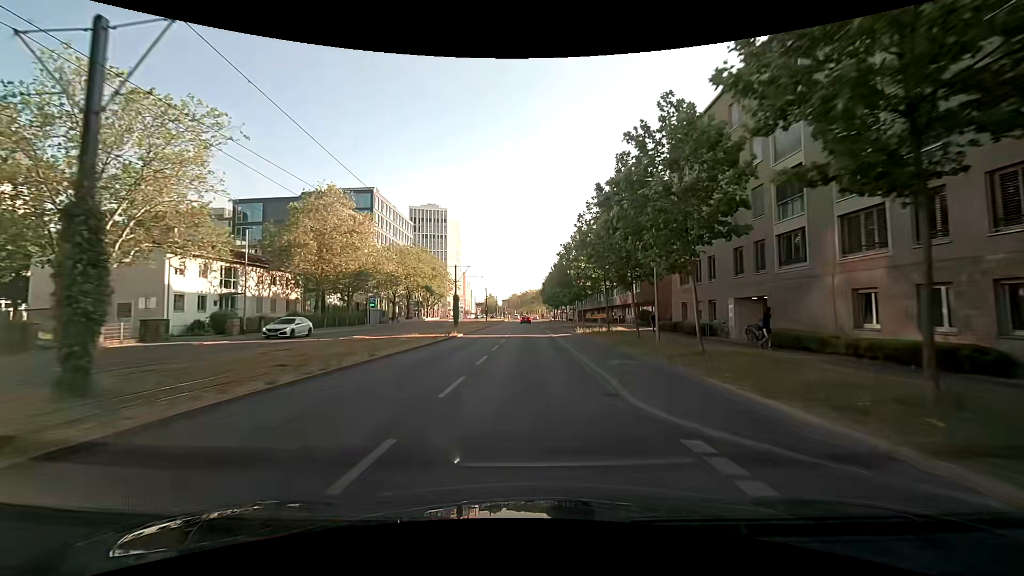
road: secondary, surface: asphalt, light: Day
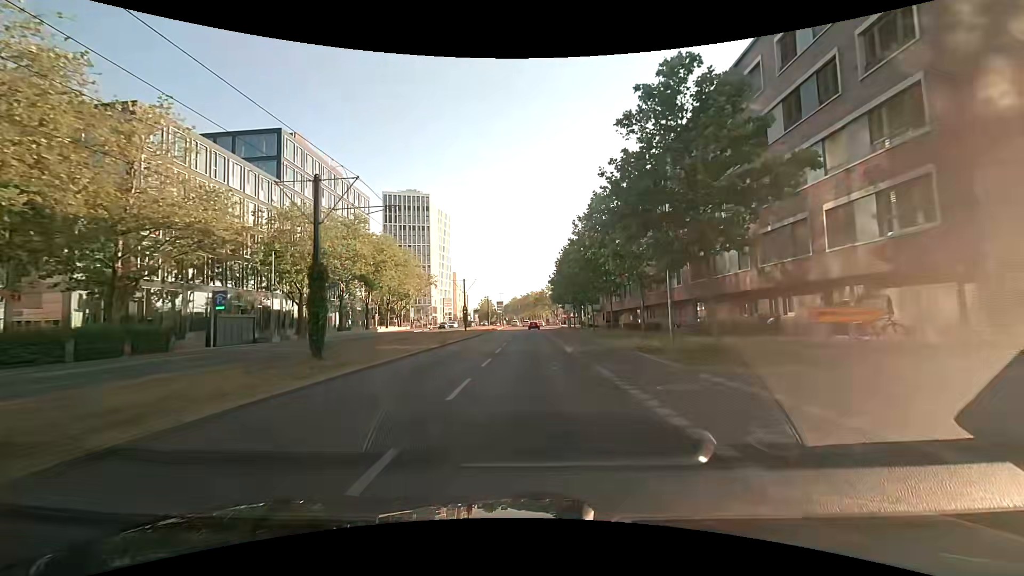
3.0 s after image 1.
(+0.2, +37.8) m; 0°
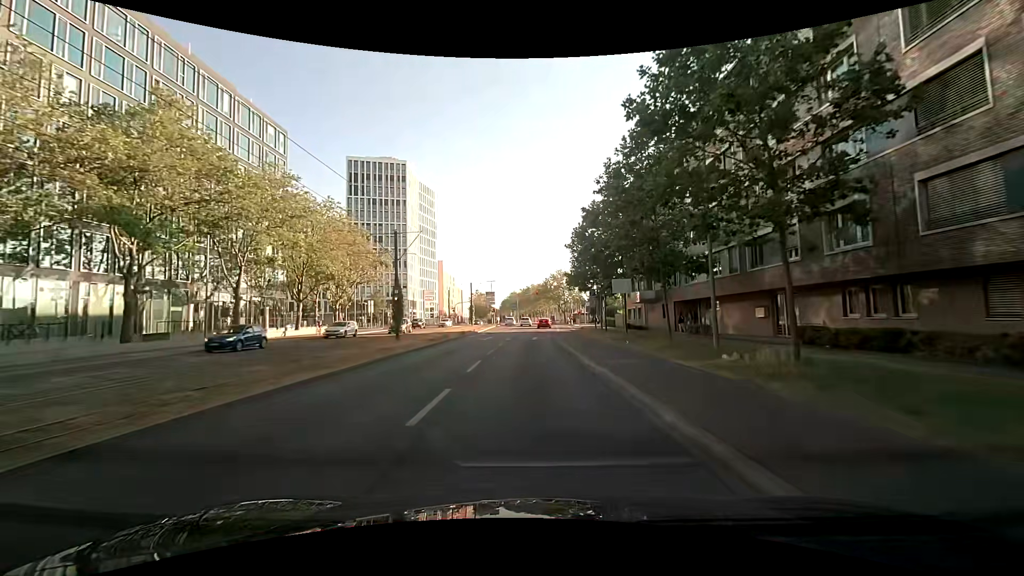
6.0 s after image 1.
(+0.1, +34.4) m; 0°
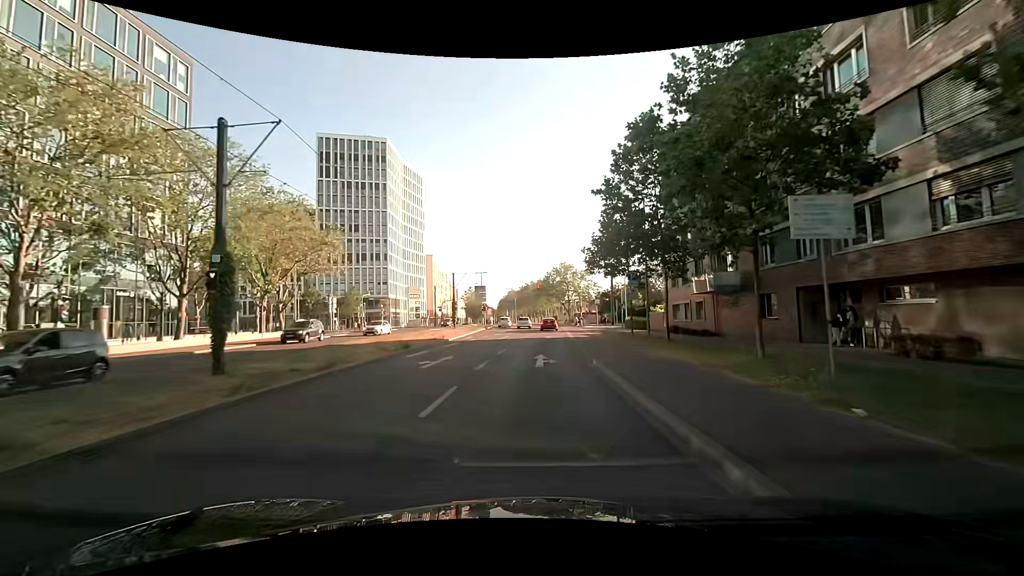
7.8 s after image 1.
(+0.2, +18.2) m; +1°
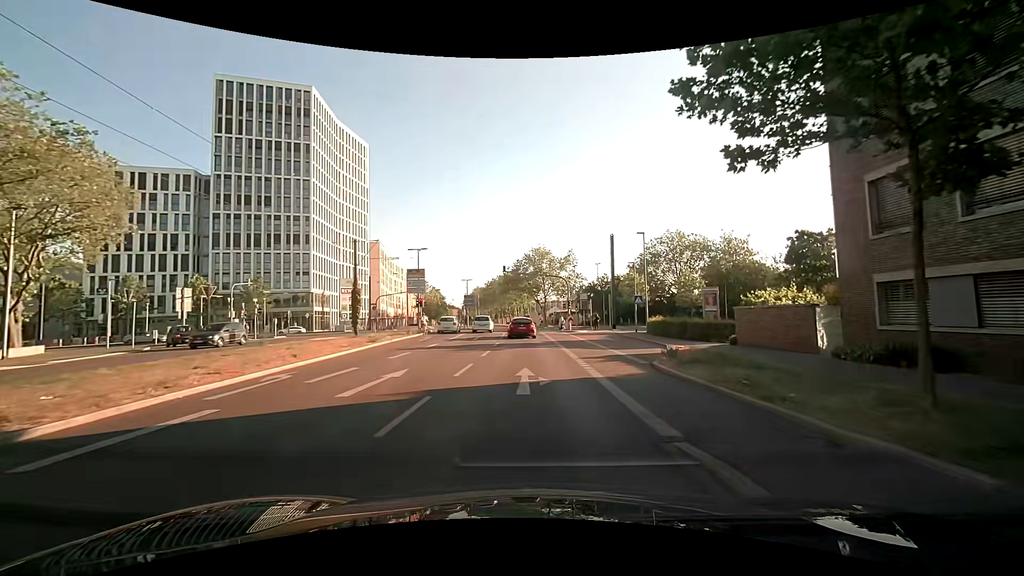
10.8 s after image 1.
(+0.7, +26.2) m; +3°
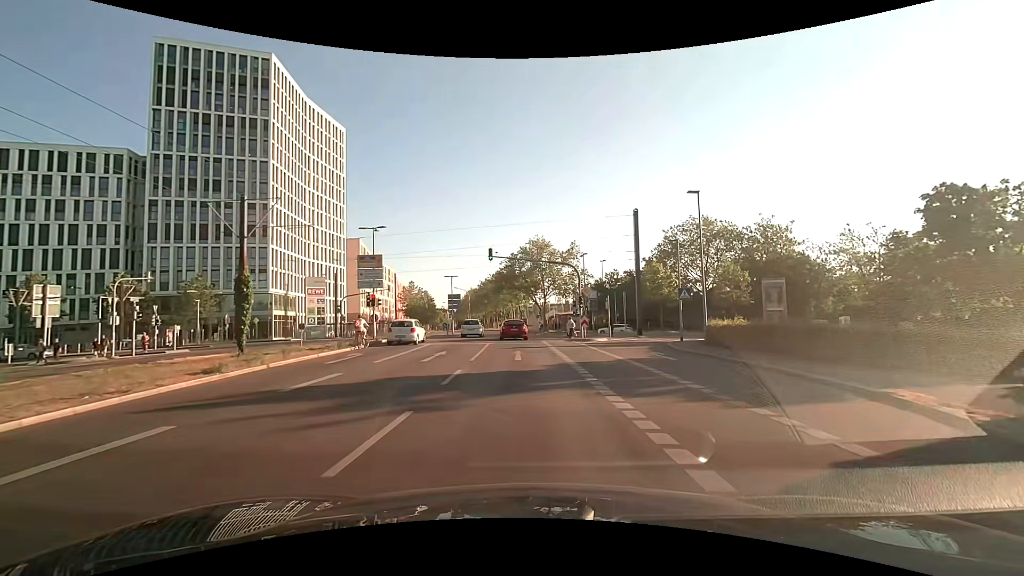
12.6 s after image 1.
(+0.1, +14.0) m; +1°
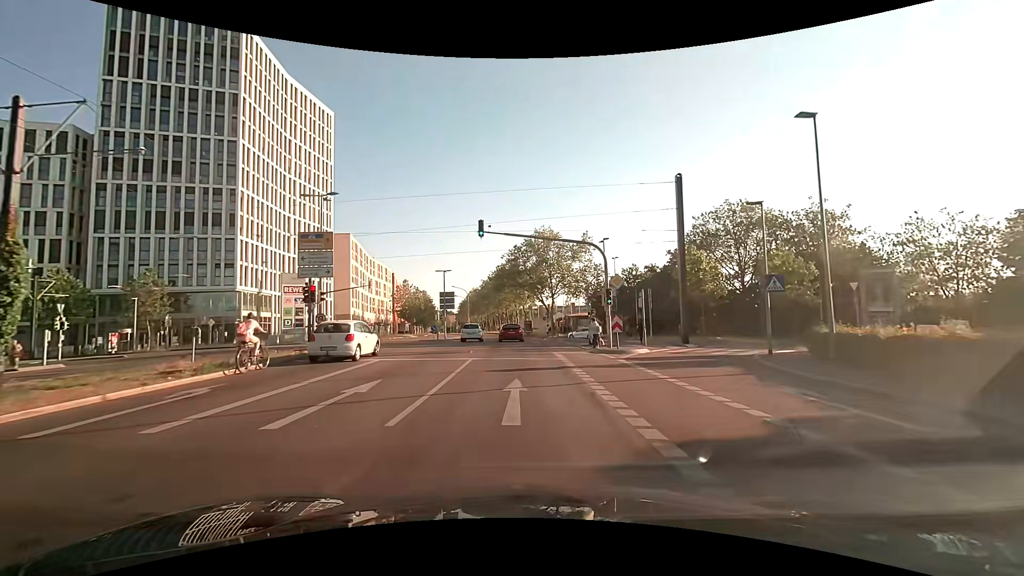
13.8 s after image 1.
(-0.1, +10.6) m; -1°
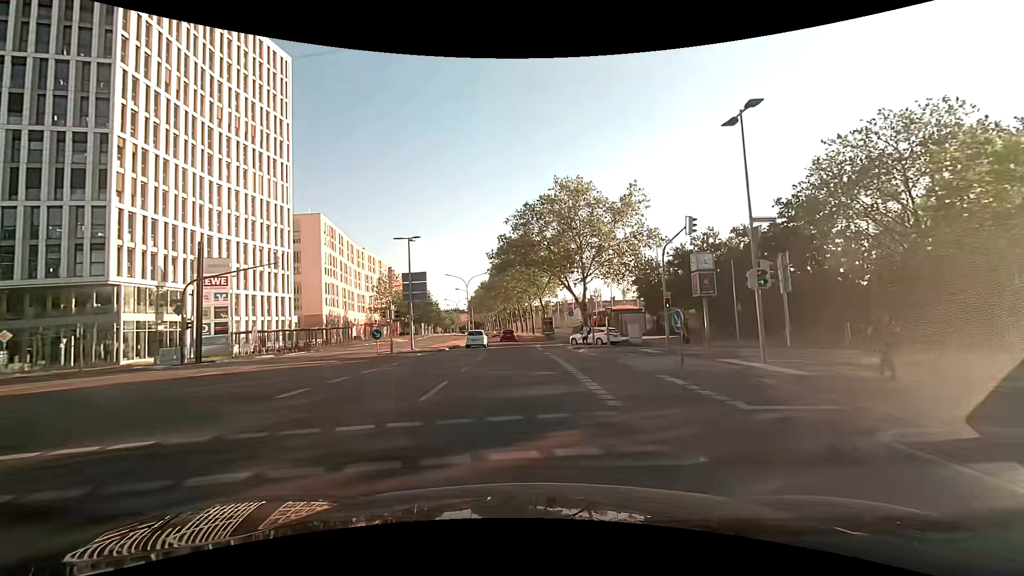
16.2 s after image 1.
(0.0, +24.3) m; -1°
(0, +10) (0, +20) (-1, +30) (-1, +40) (-1, +50) (-2, +60) (-2, +70) (-3, +80) (-4, +90) (-5, +100) m
